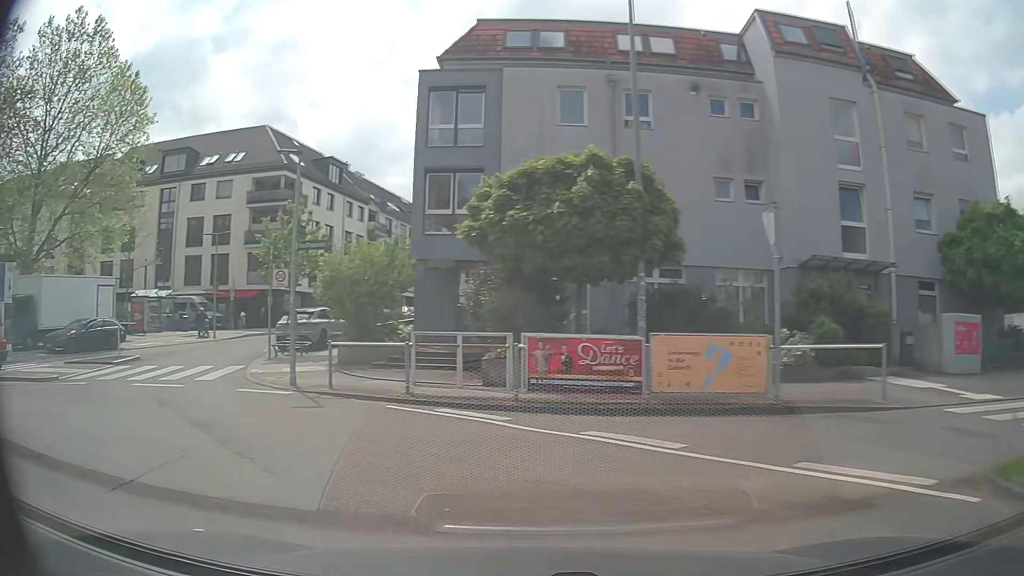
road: residential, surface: asphalt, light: Day
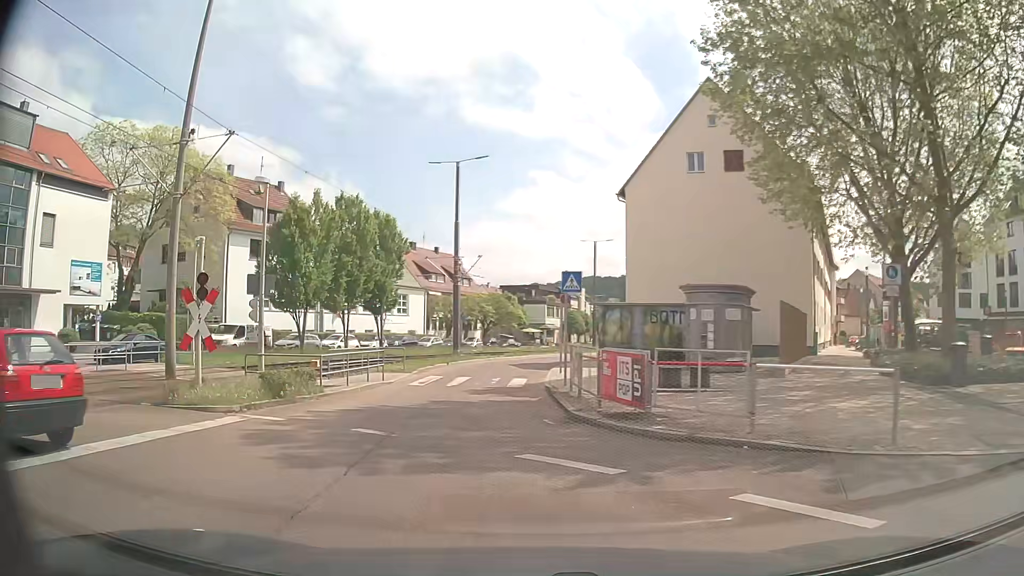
(-12.5, +10.4) m; -91°
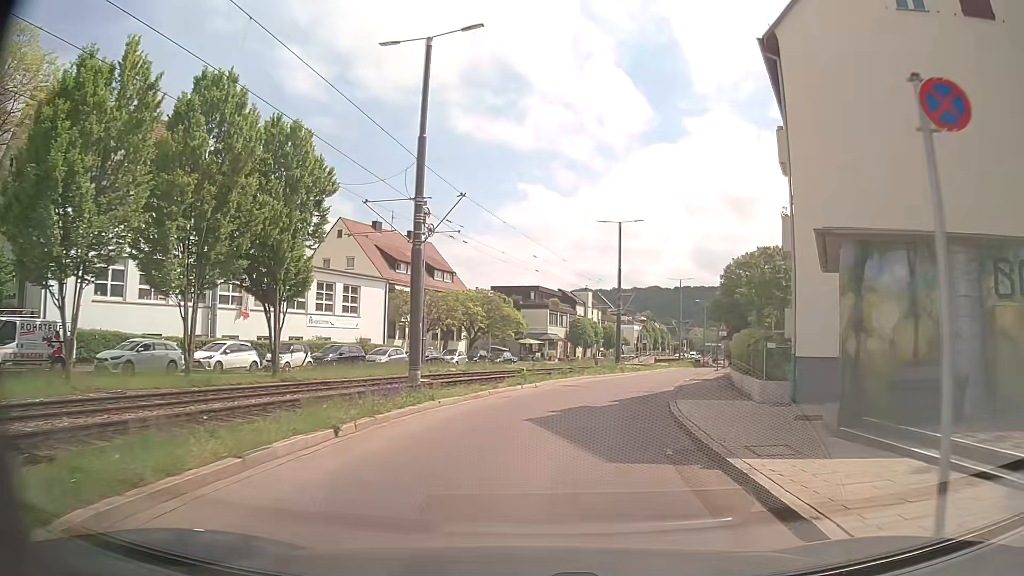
(-1.7, +23.0) m; 0°
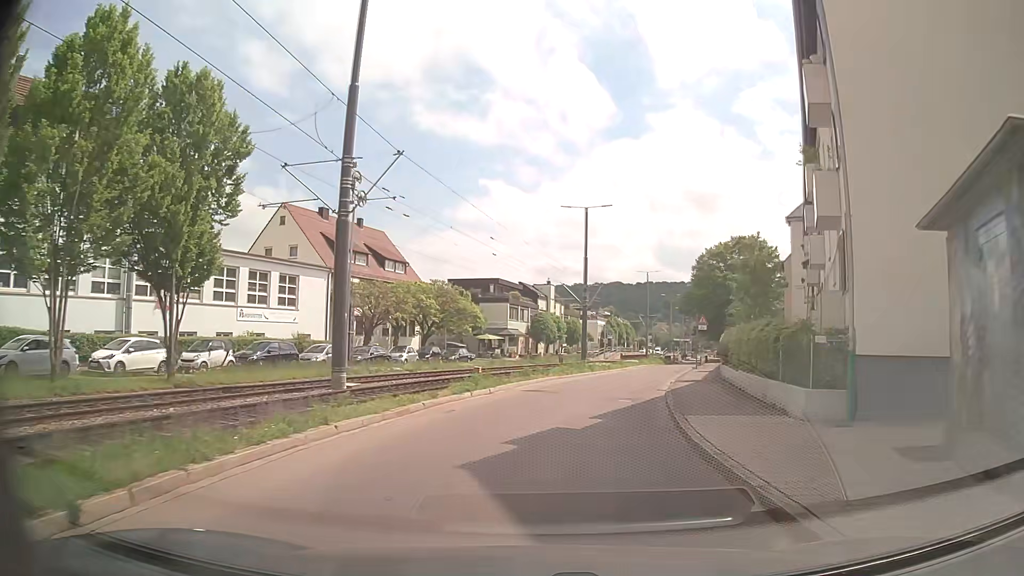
(+0.2, +5.4) m; +3°
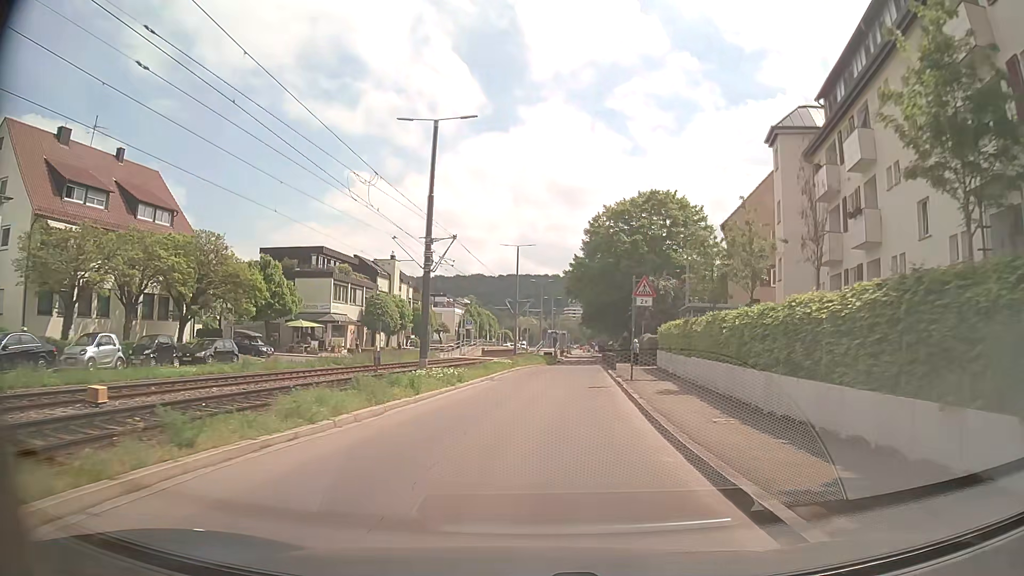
(+2.9, +22.8) m; +13°
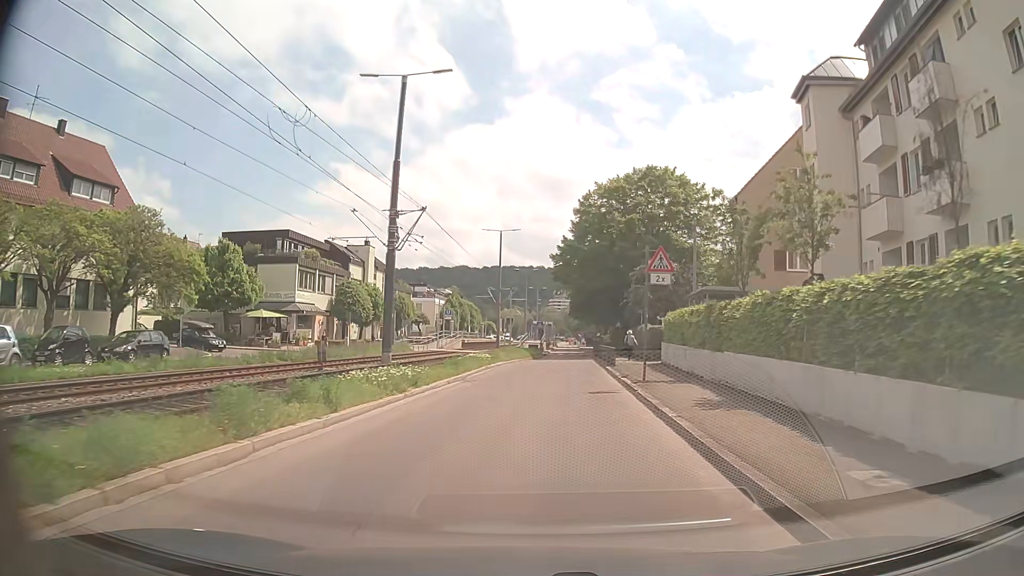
(+0.1, +5.8) m; +1°
